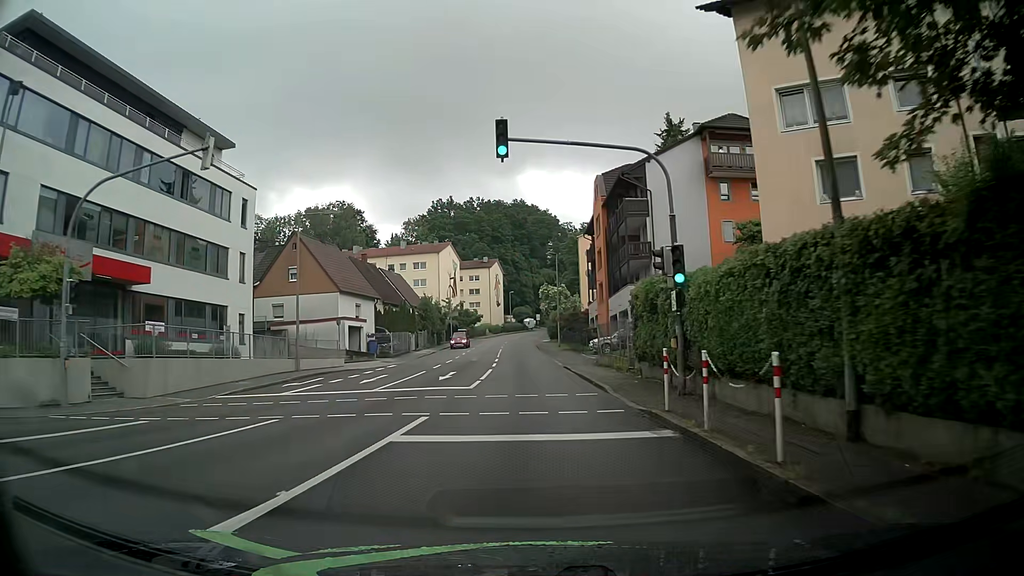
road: tertiary_link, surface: asphalt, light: Day
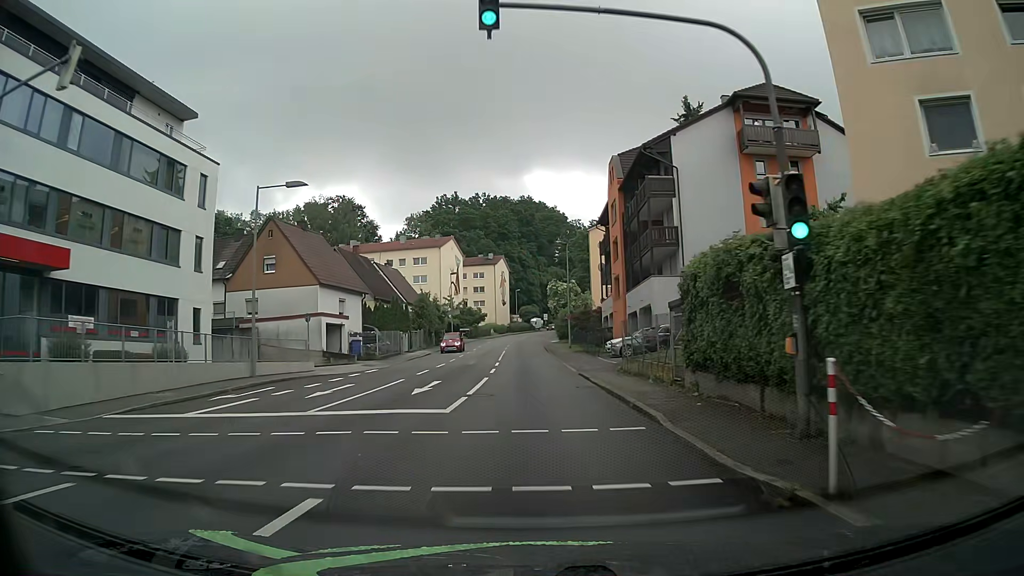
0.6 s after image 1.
(0.0, +6.3) m; 0°
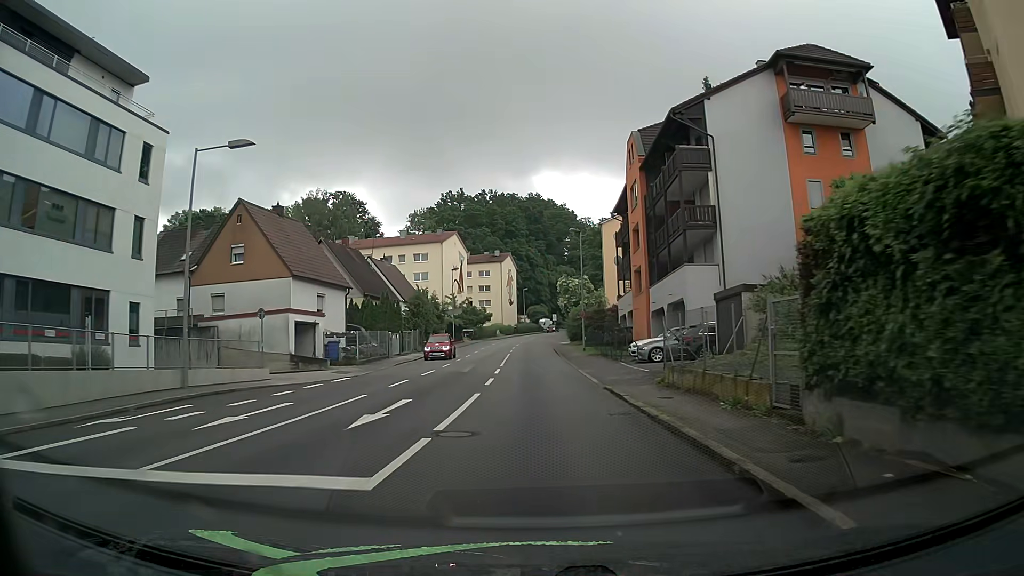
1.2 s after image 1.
(-0.1, +6.4) m; -1°
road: tertiary
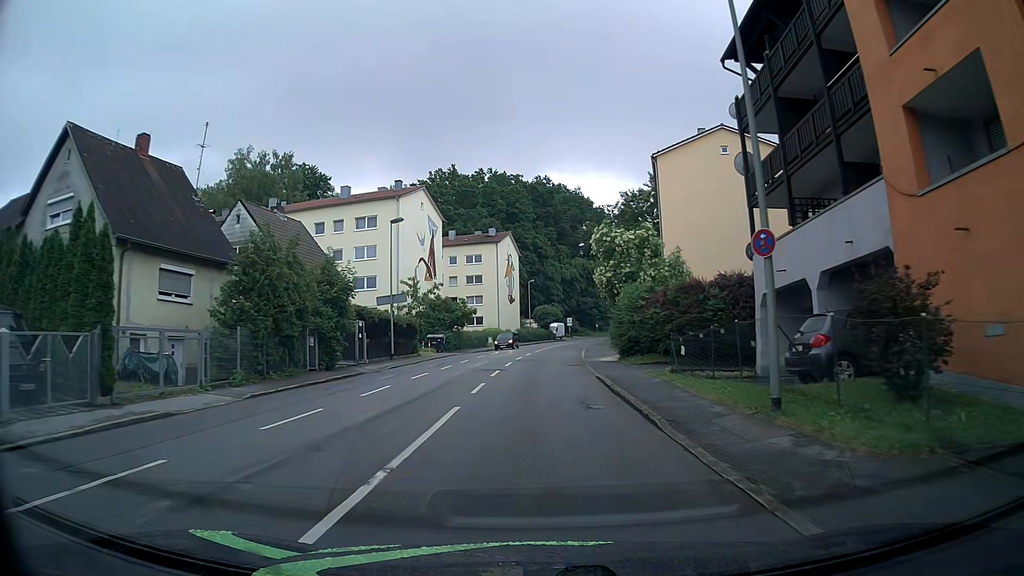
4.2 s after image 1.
(-0.1, +34.3) m; 0°
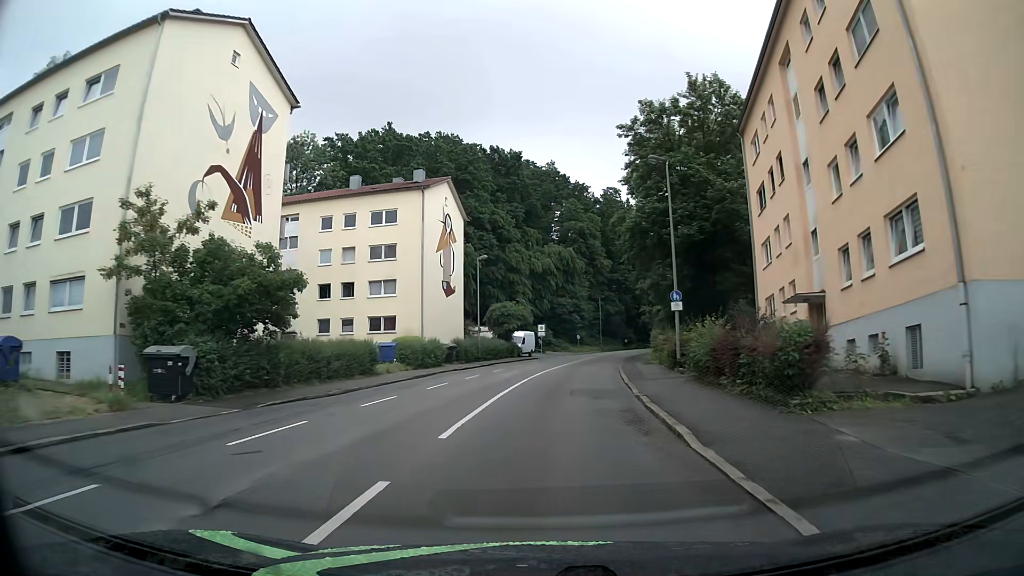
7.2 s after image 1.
(+0.5, +37.2) m; +3°
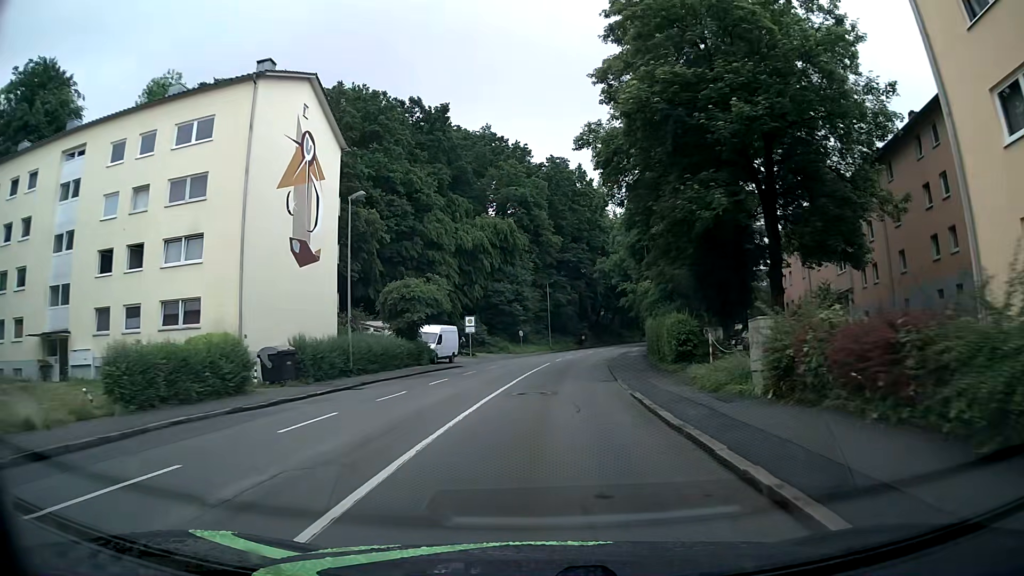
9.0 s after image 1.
(+0.9, +22.6) m; +6°
